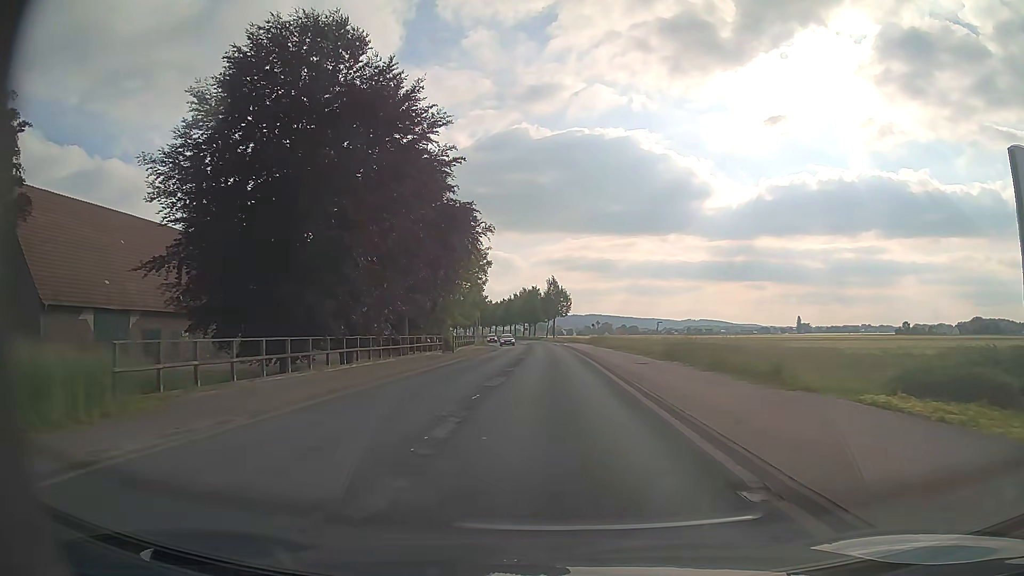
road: primary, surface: asphalt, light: Day
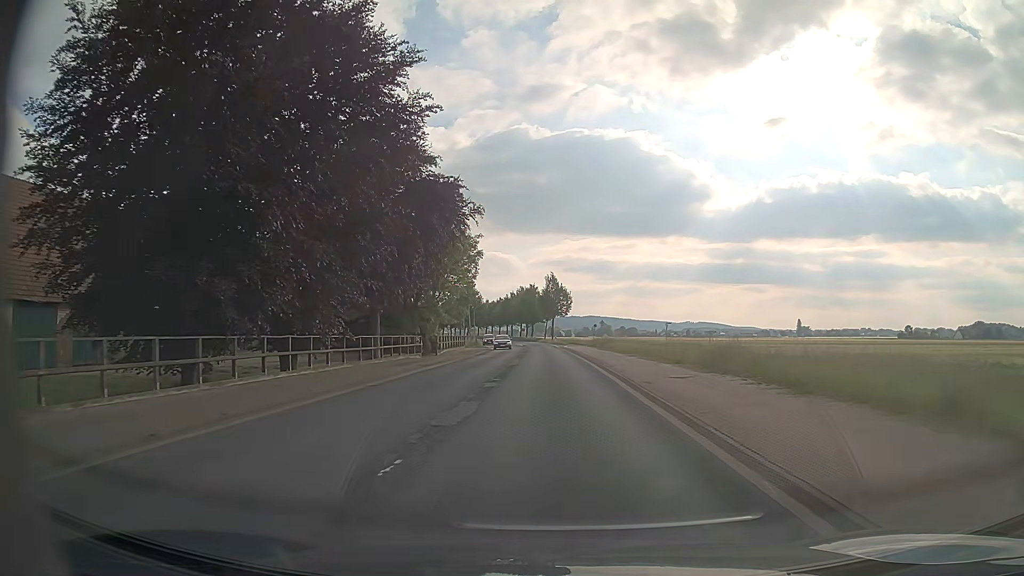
(0.0, +7.9) m; 0°
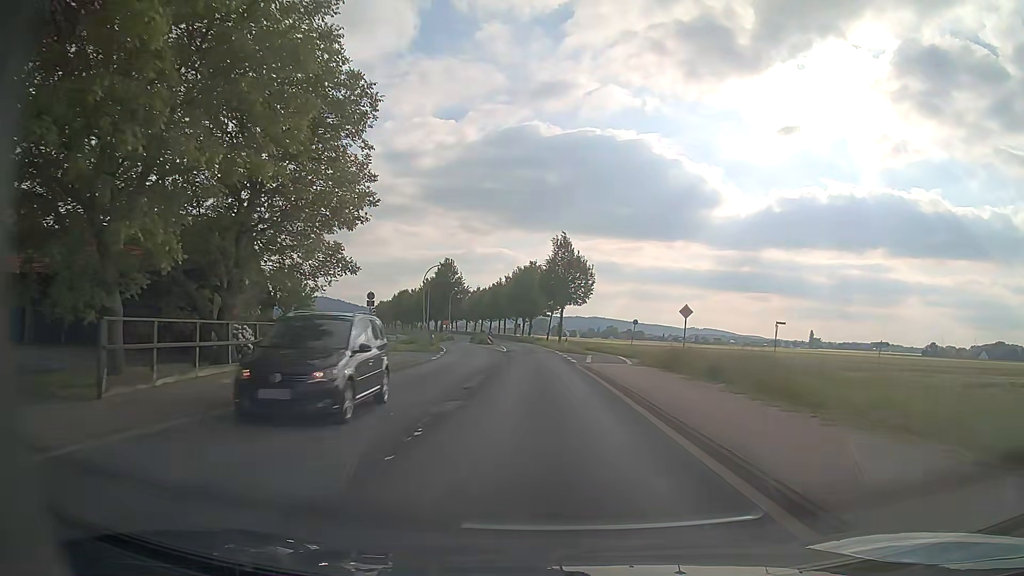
(+0.1, +39.5) m; 0°
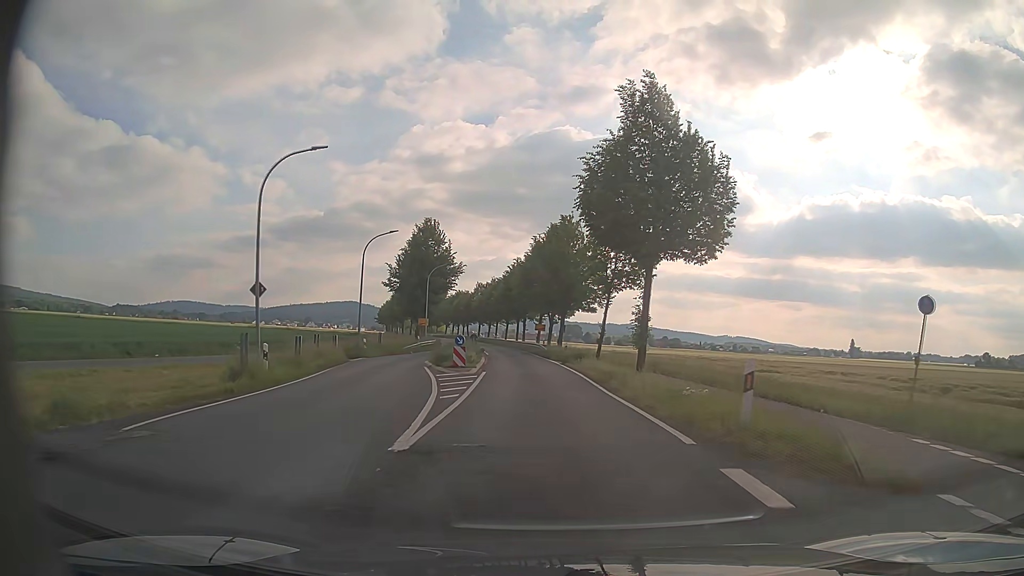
(-1.1, +39.6) m; -3°
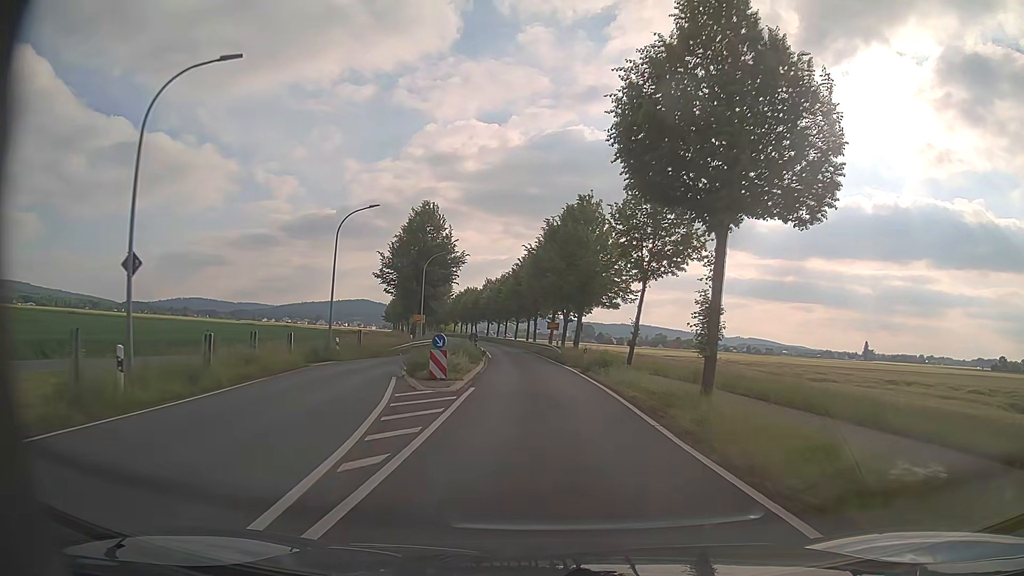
(0.0, +7.9) m; -1°
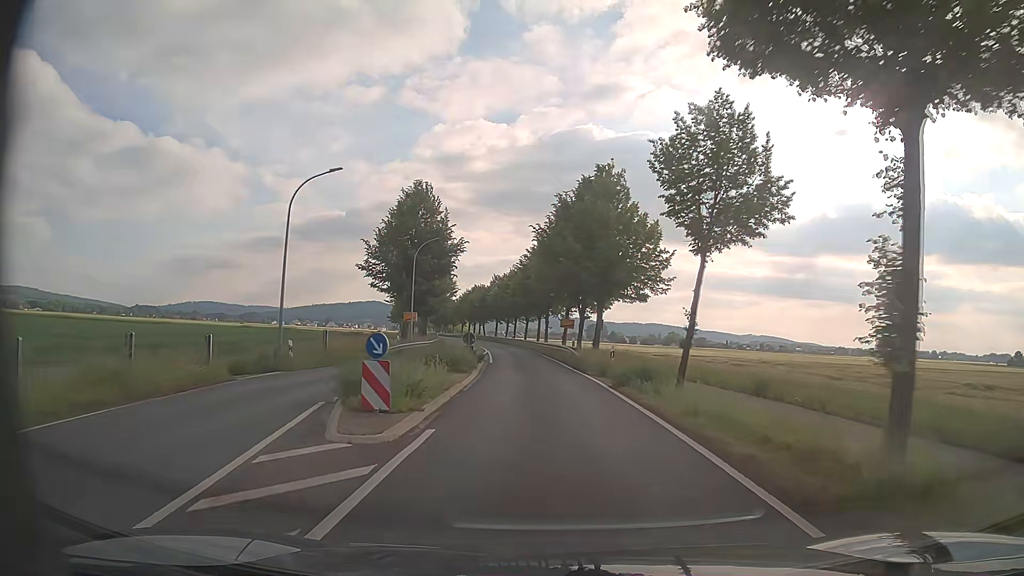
(-0.1, +7.9) m; -1°
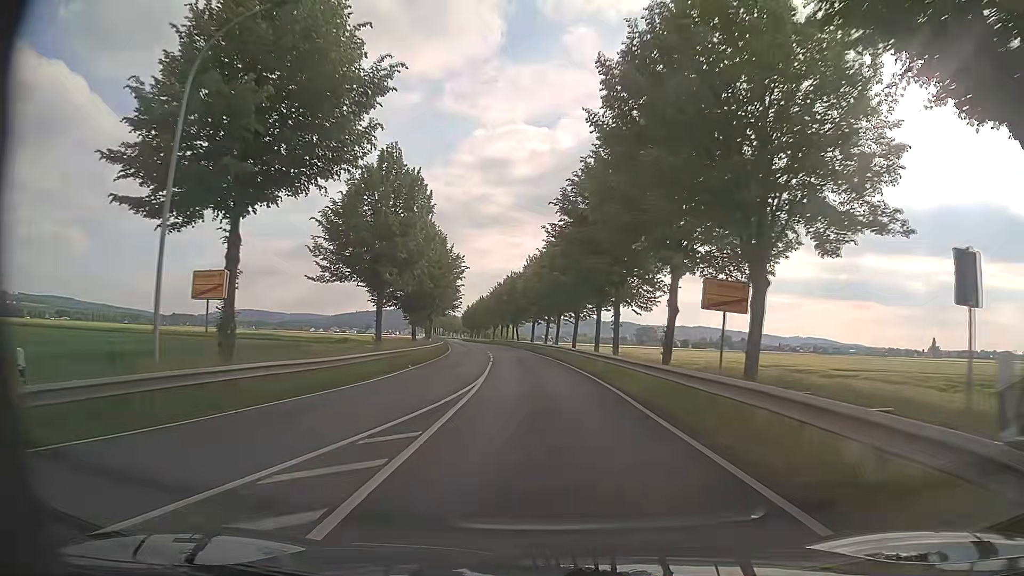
(-0.9, +33.0) m; -4°
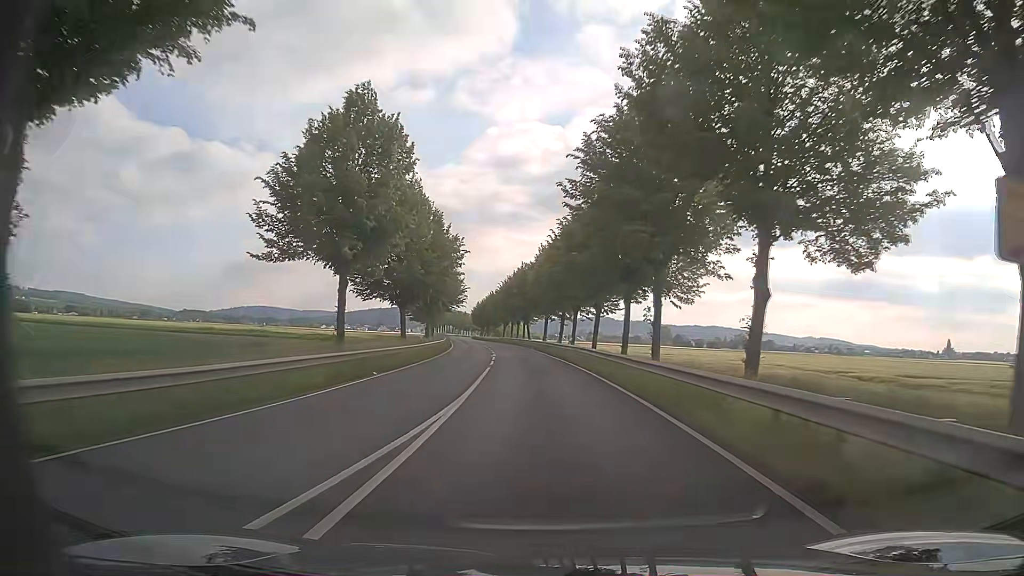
(-0.1, +9.0) m; -1°
(0, +10) (0, +20) (-1, +30) (-1, +40) (-2, +50) (-3, +60) (-4, +70) (-5, +80) (-7, +90) (-8, +100) m
